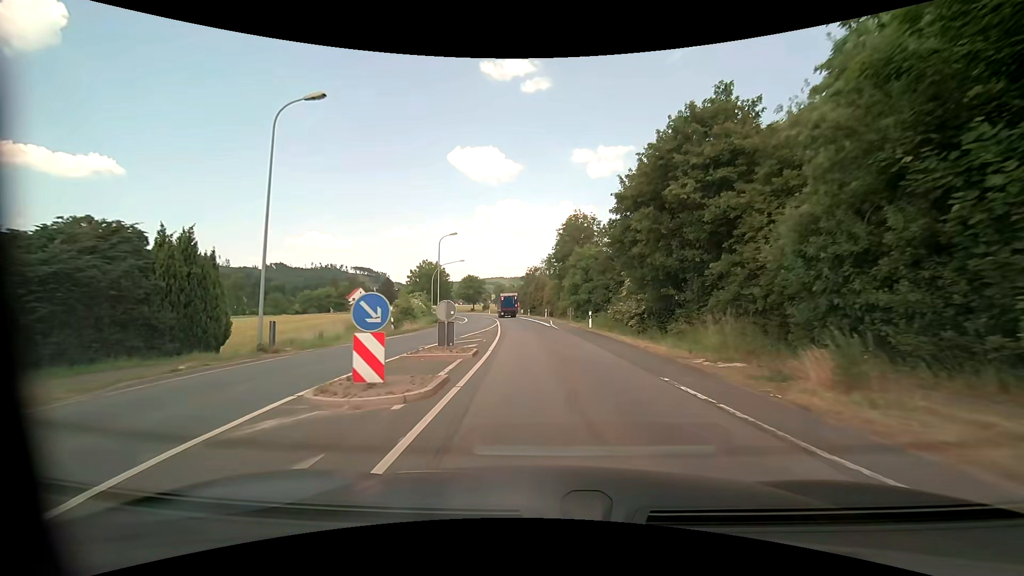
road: primary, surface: asphalt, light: Day
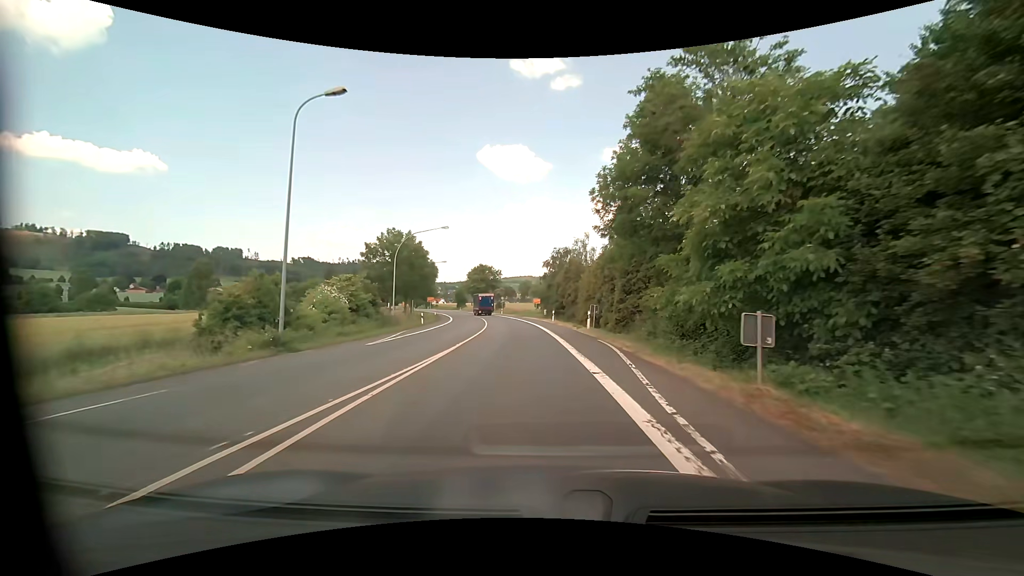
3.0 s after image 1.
(-0.5, +34.7) m; -3°
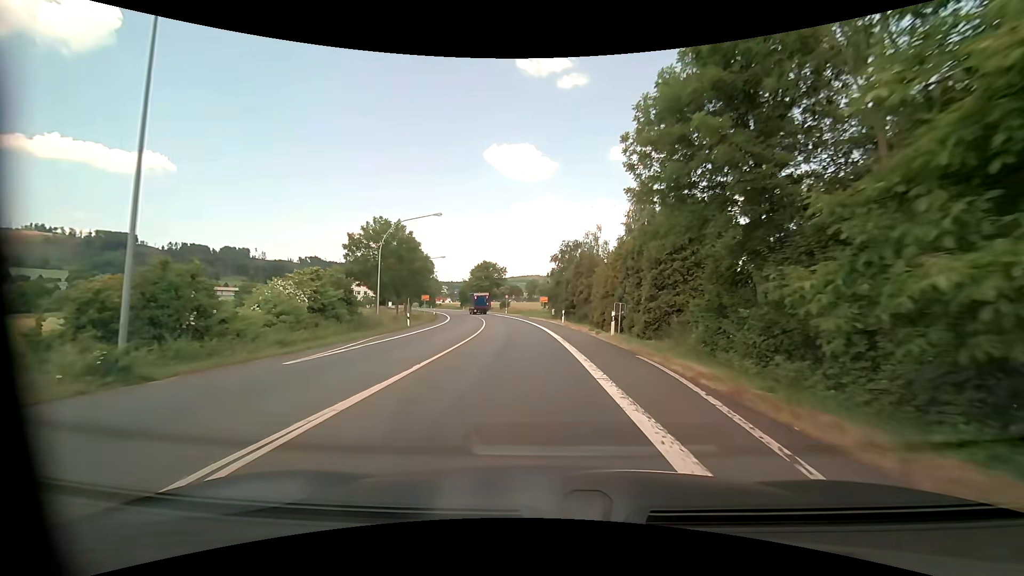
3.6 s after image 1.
(0.0, +7.2) m; -1°
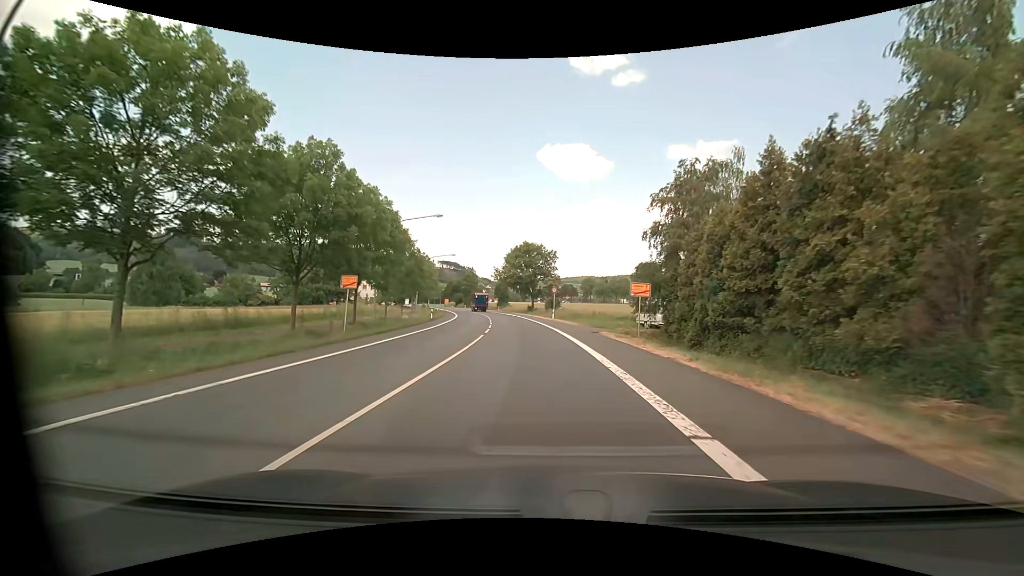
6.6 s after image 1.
(-1.7, +36.5) m; -6°
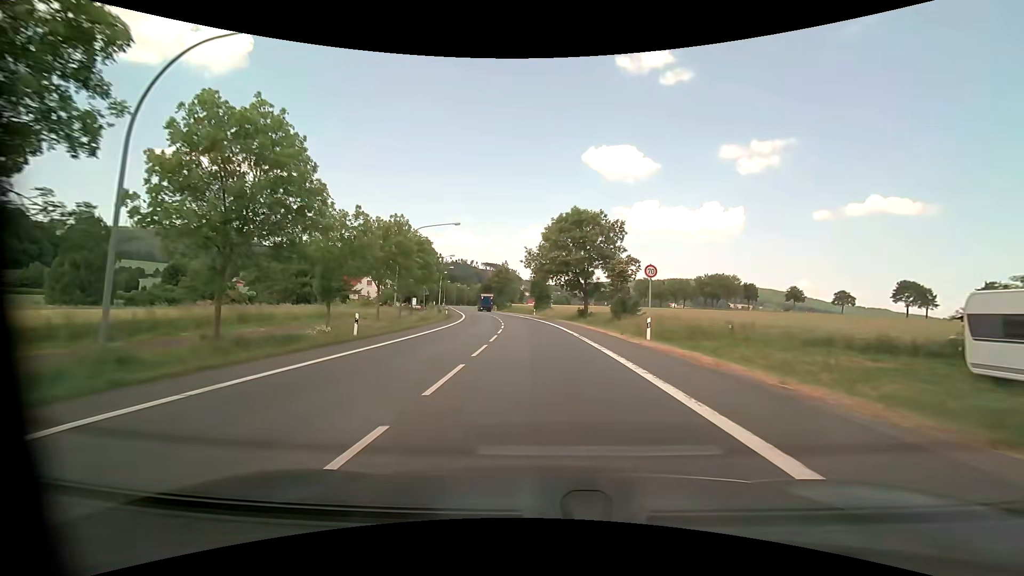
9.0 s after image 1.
(-1.4, +31.1) m; -5°
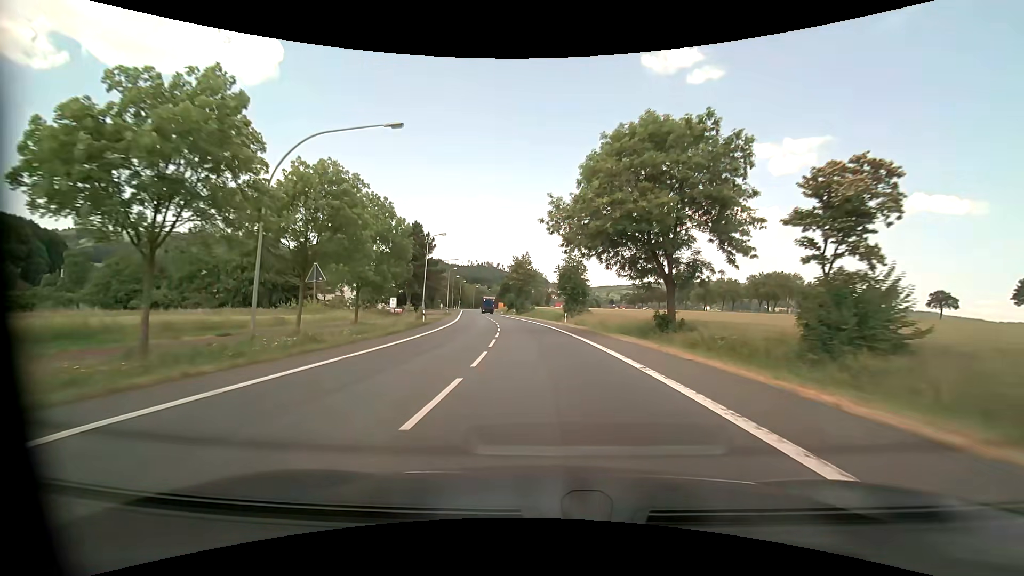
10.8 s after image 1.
(-0.7, +26.9) m; -3°
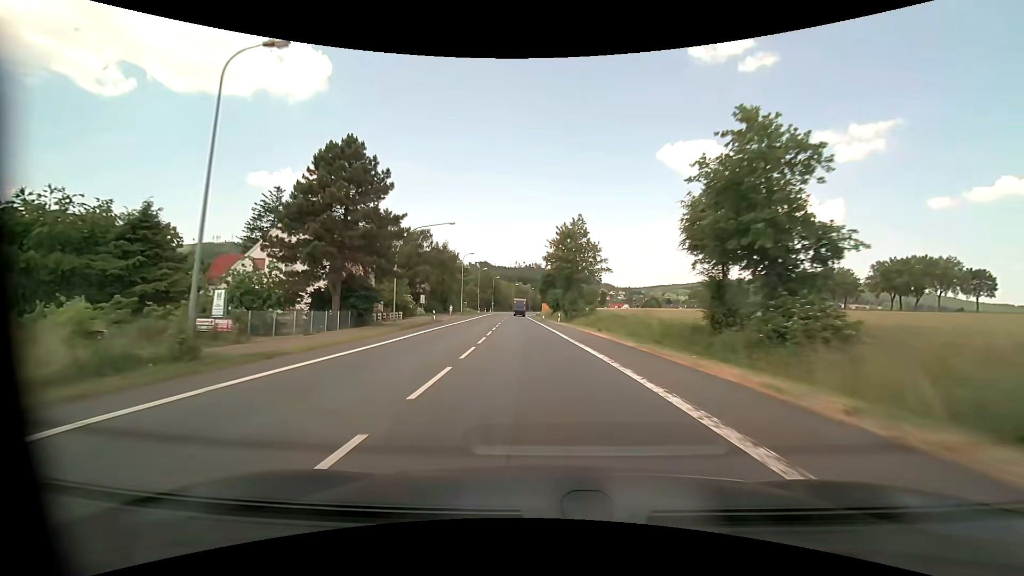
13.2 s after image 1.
(-1.8, +41.5) m; -6°
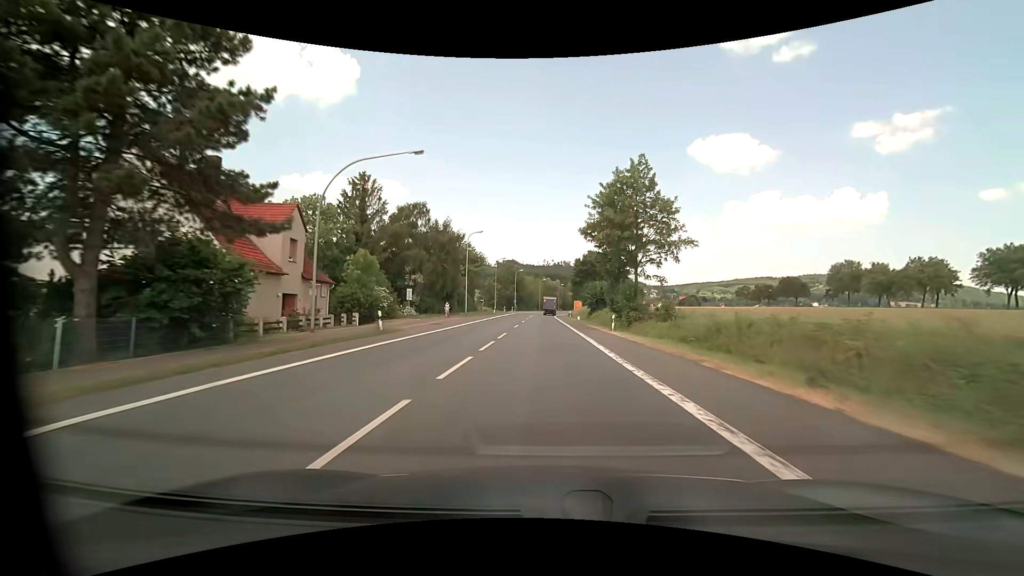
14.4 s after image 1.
(-0.7, +22.9) m; -3°
